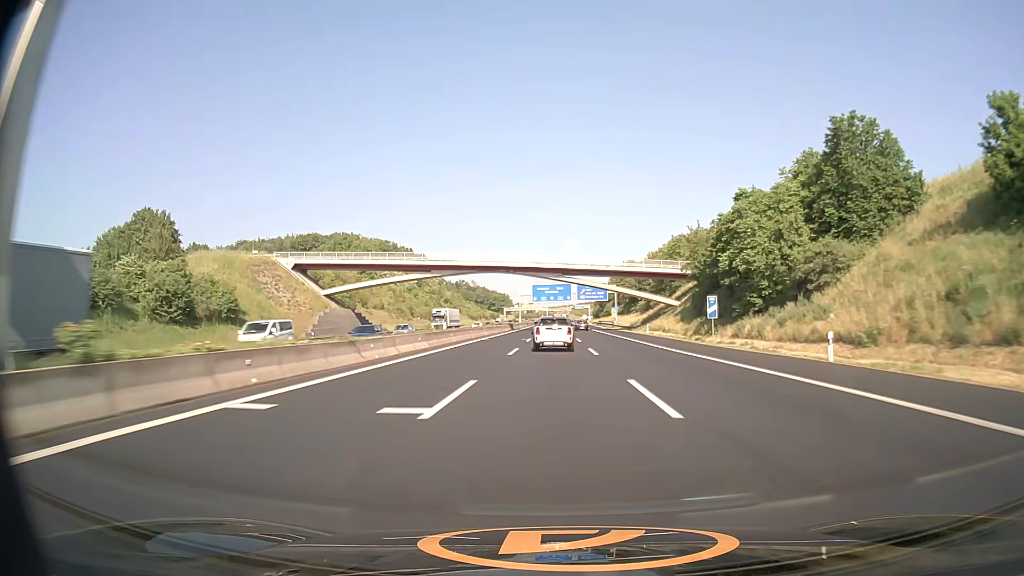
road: motorway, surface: asphalt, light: Day
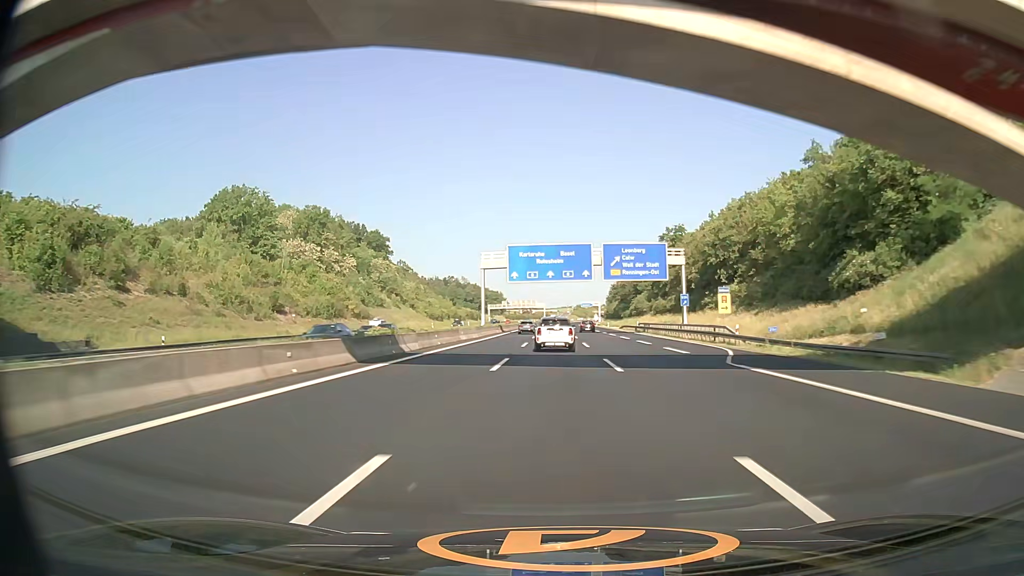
(0.0, +80.4) m; 0°
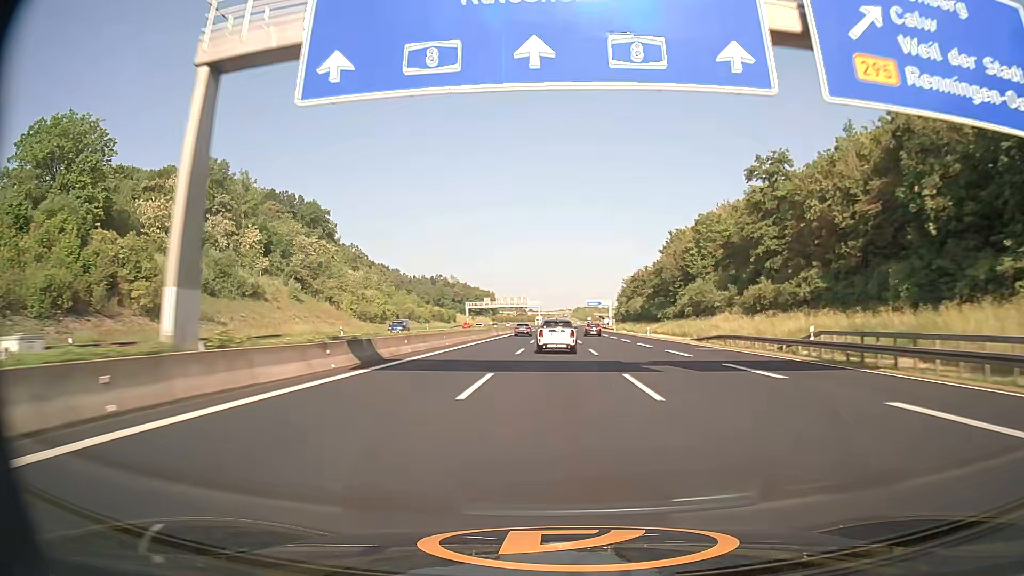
(+0.1, +60.3) m; 0°
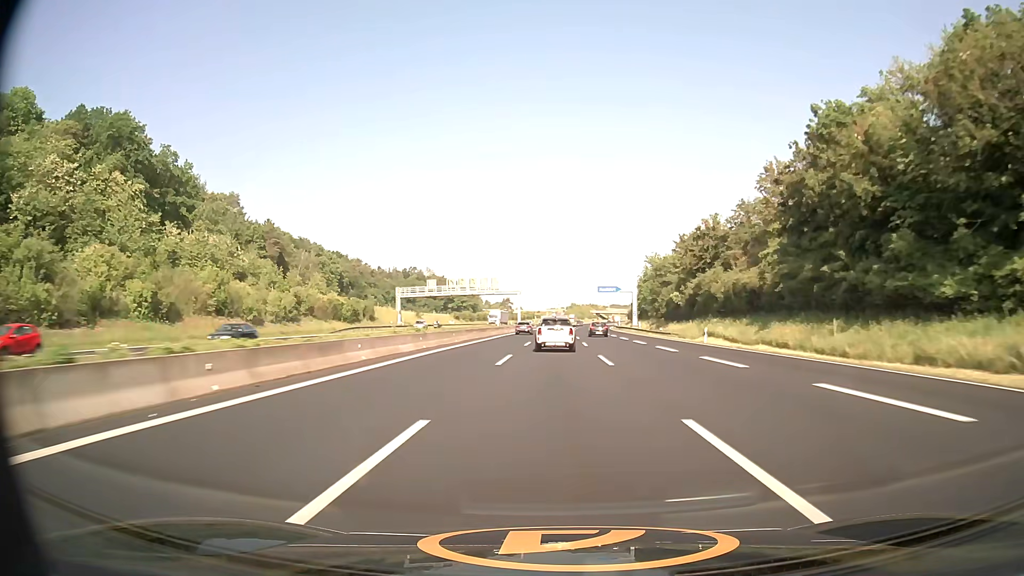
(+0.4, +80.5) m; +1°
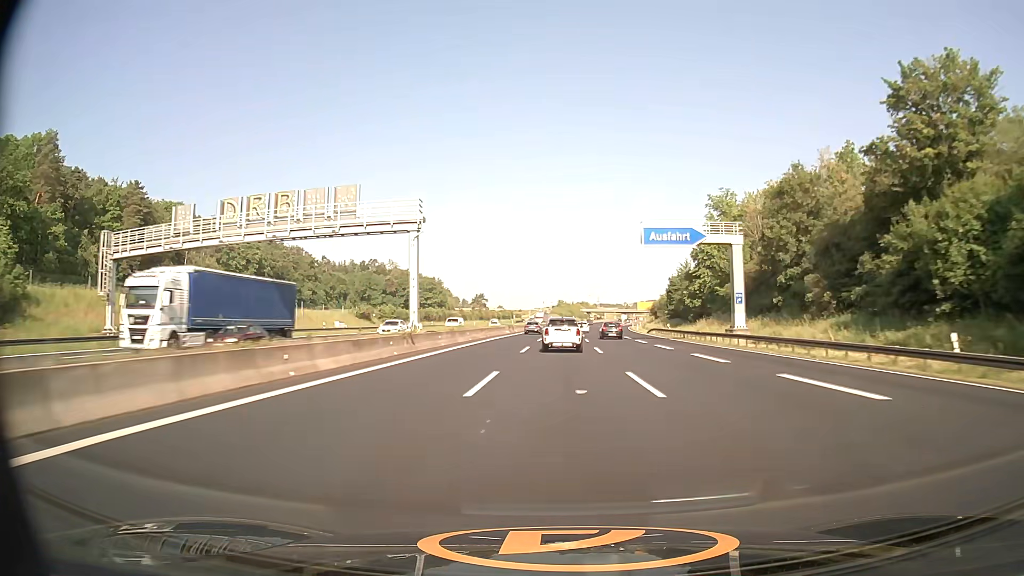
(+0.8, +80.5) m; +1°
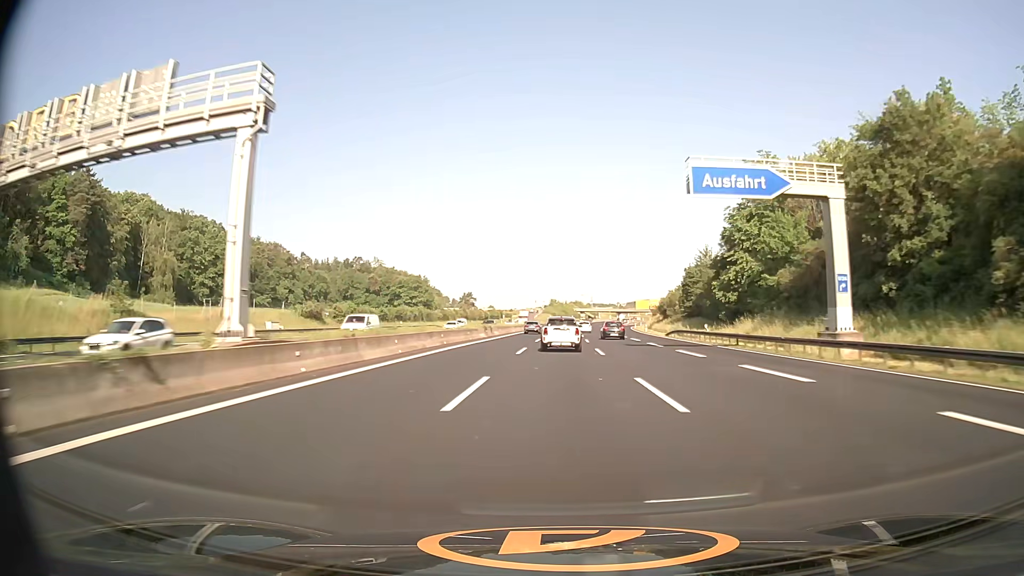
(+0.1, +20.1) m; +1°
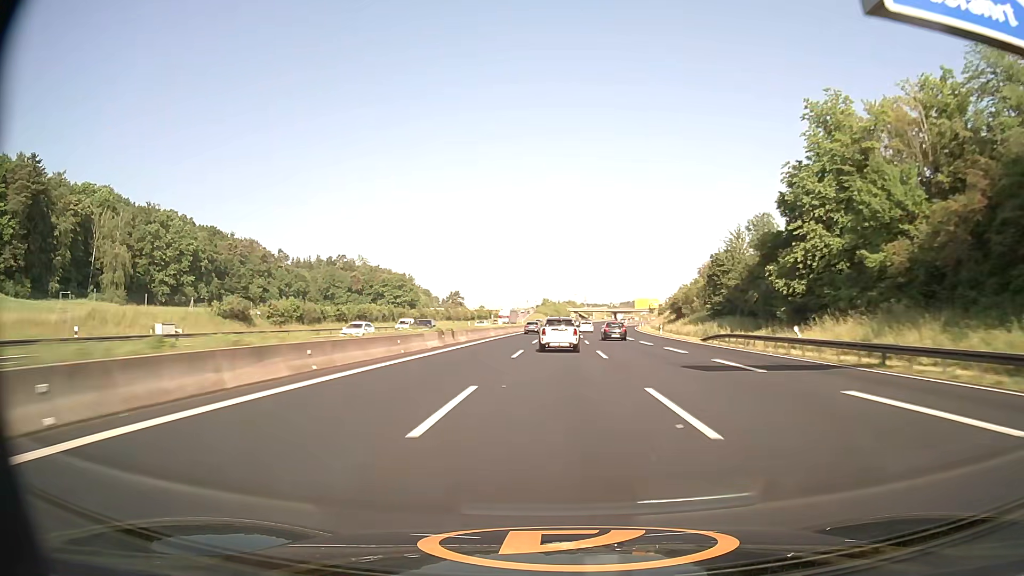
(+0.1, +20.1) m; +1°
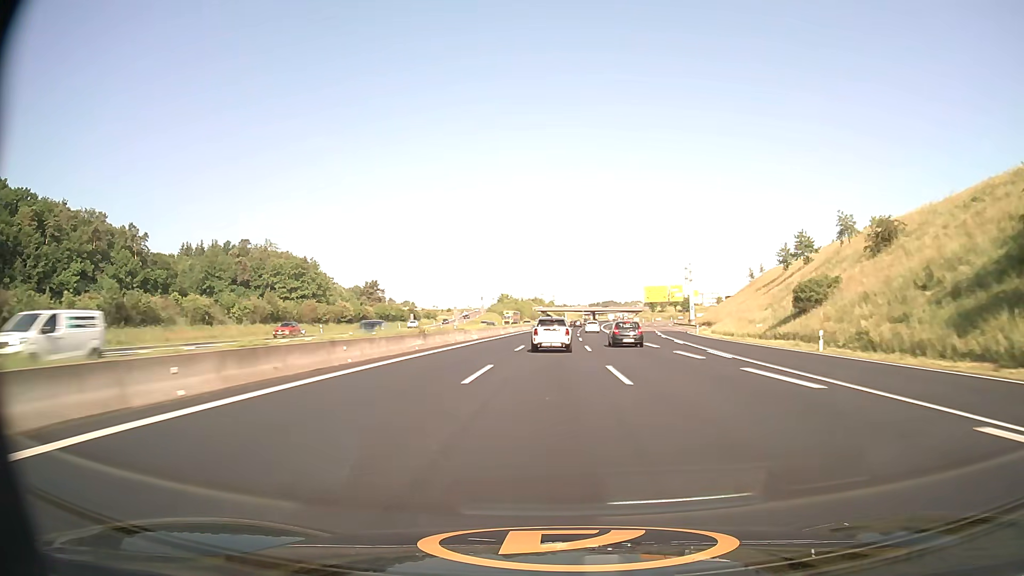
(+2.6, +100.8) m; +3°
(0, +10) (0, +20) (0, +30) (0, +40) (+1, +50) (+1, +60) (+1, +70) (+2, +80) (+2, +90) (+2, +100) m
